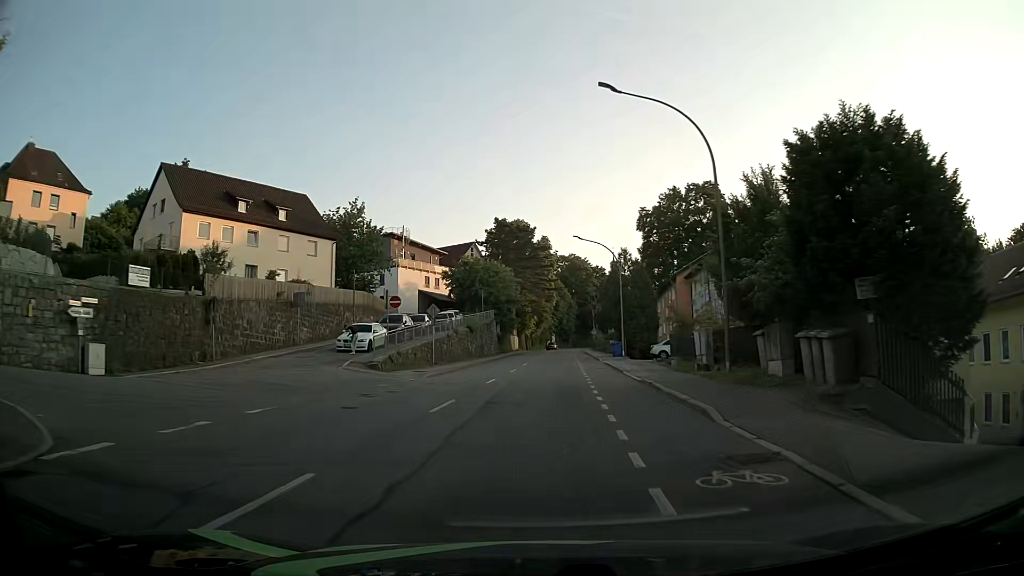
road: tertiary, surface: asphalt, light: Day
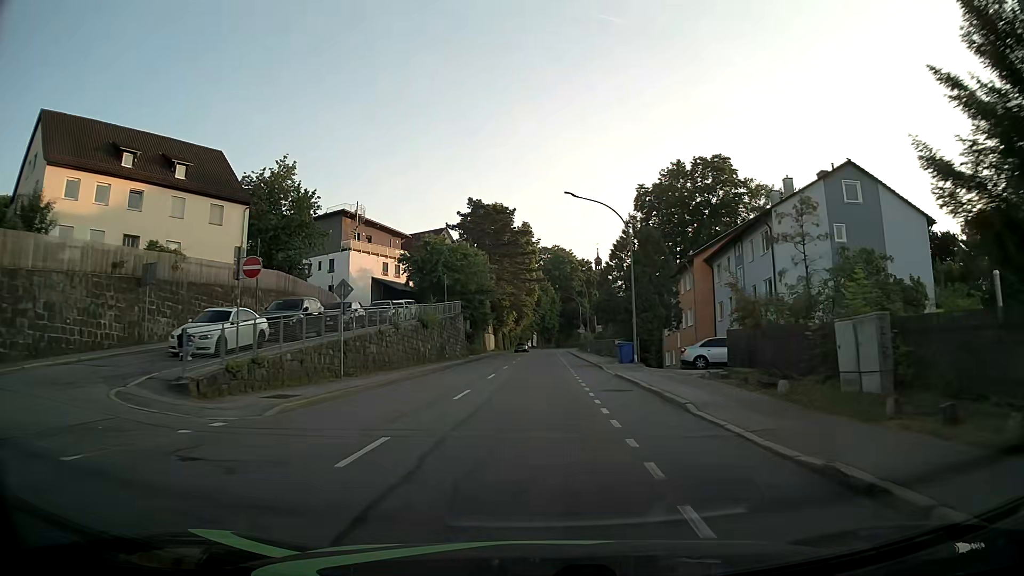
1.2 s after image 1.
(+0.1, +14.7) m; +1°
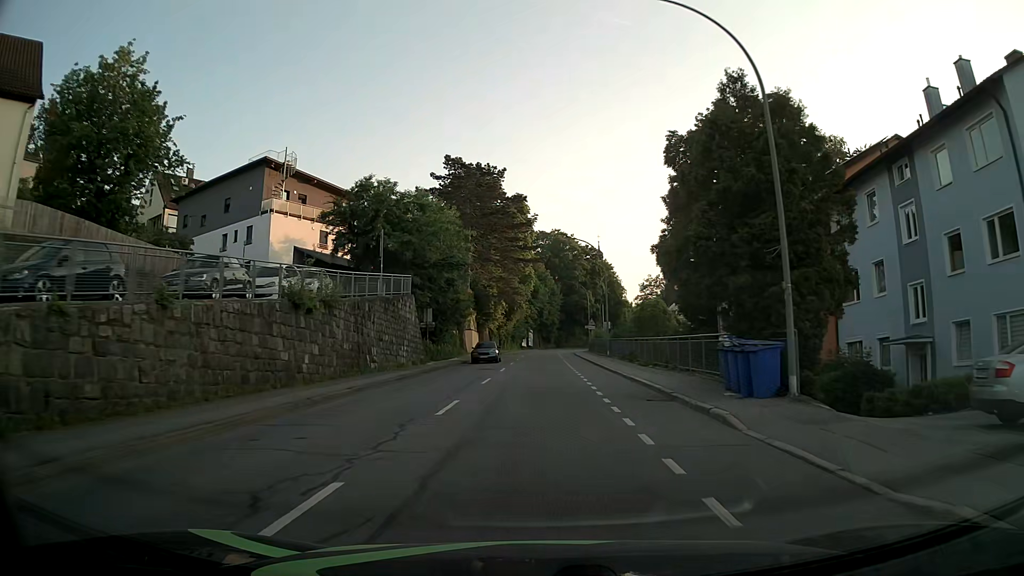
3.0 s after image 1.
(+0.1, +21.8) m; +1°
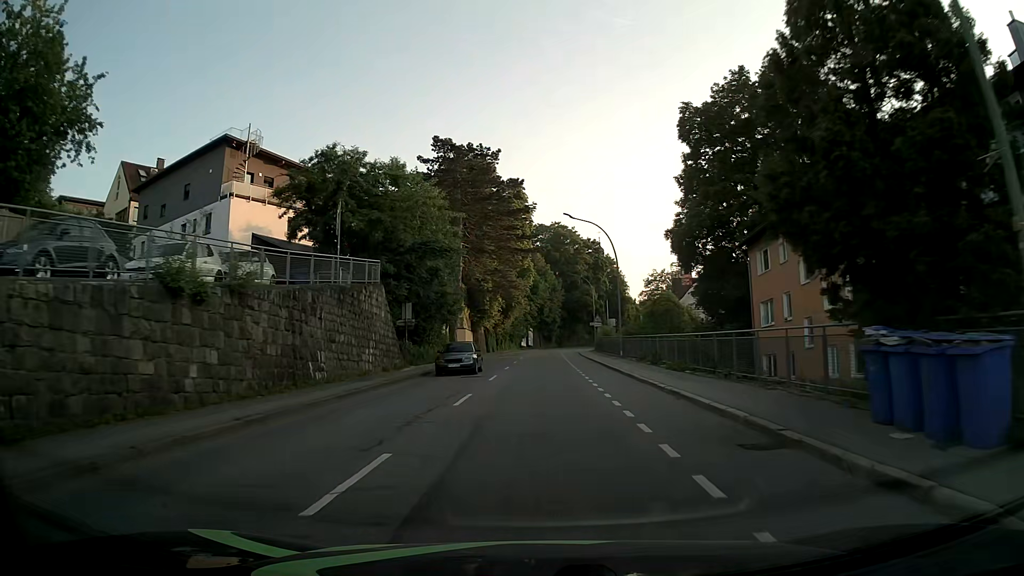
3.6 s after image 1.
(0.0, +7.2) m; 0°
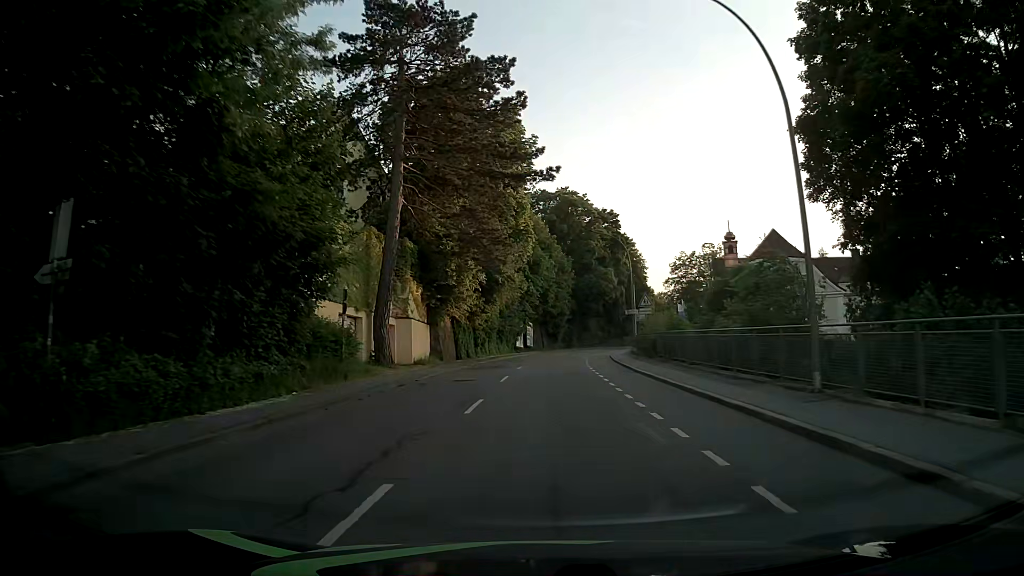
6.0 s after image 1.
(-0.1, +28.7) m; 0°
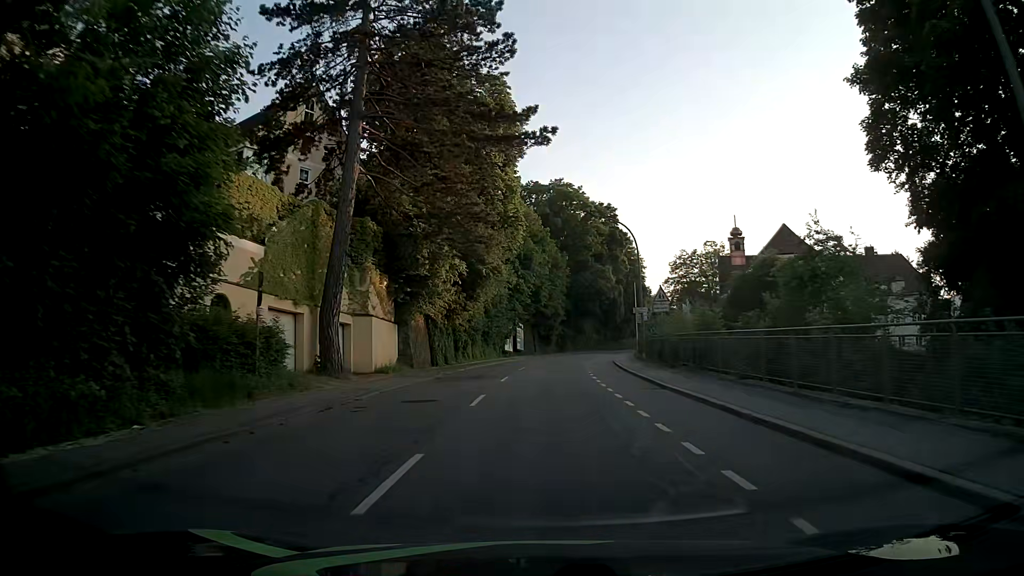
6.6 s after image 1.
(+0.1, +7.2) m; +1°
